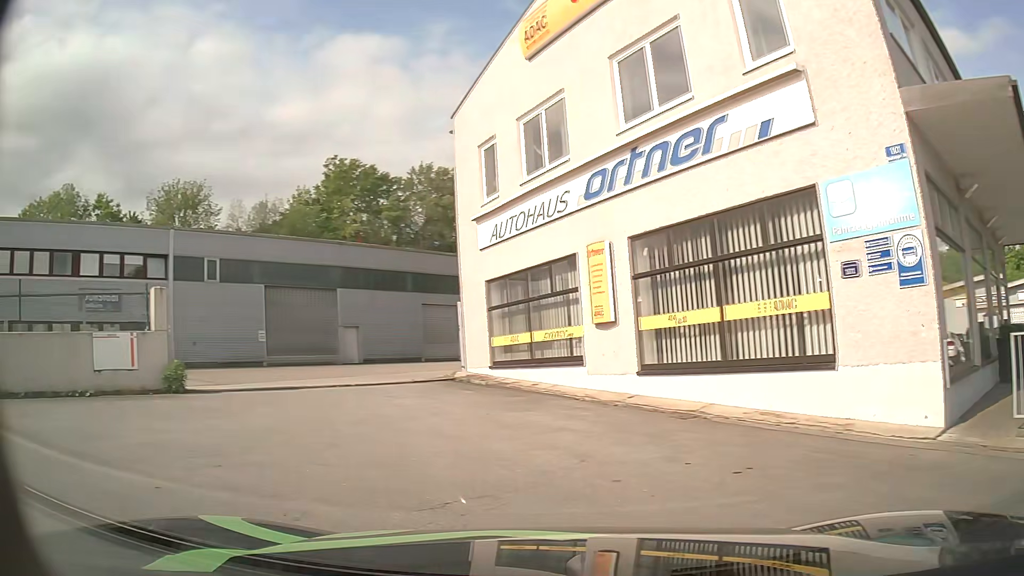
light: Day
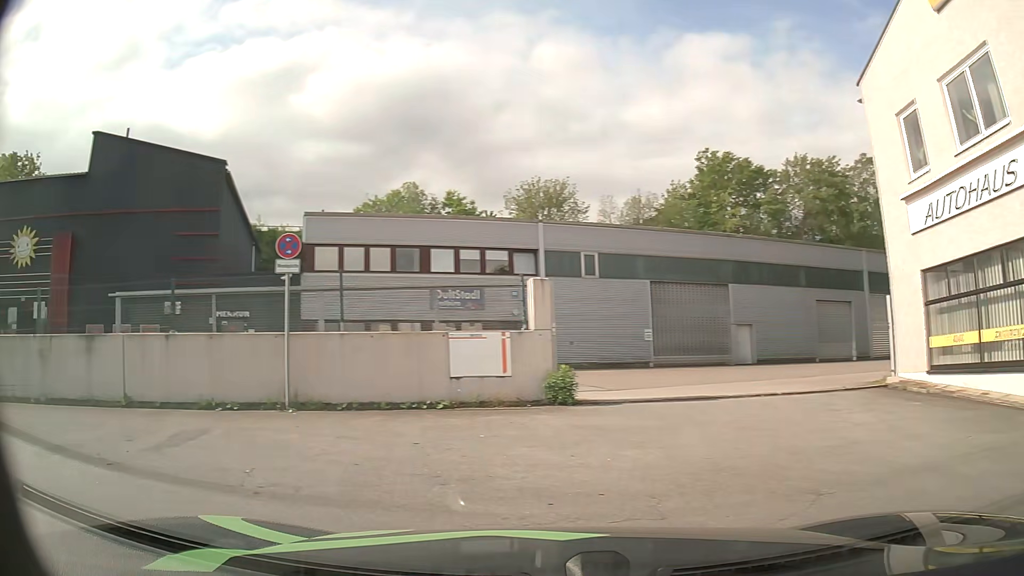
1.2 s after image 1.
(-0.6, +2.5) m; -34°
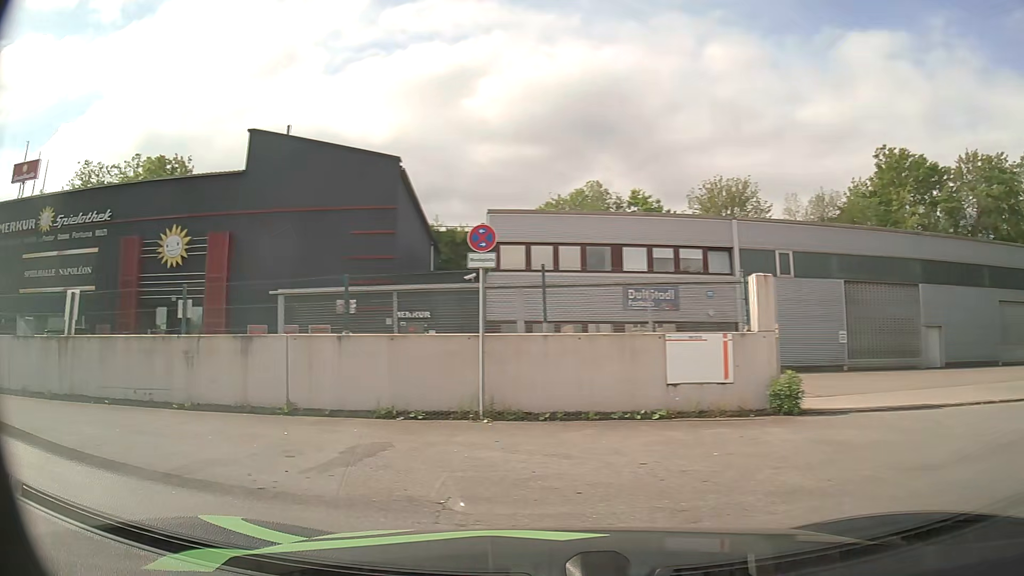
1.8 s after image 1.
(-0.1, +1.2) m; -14°
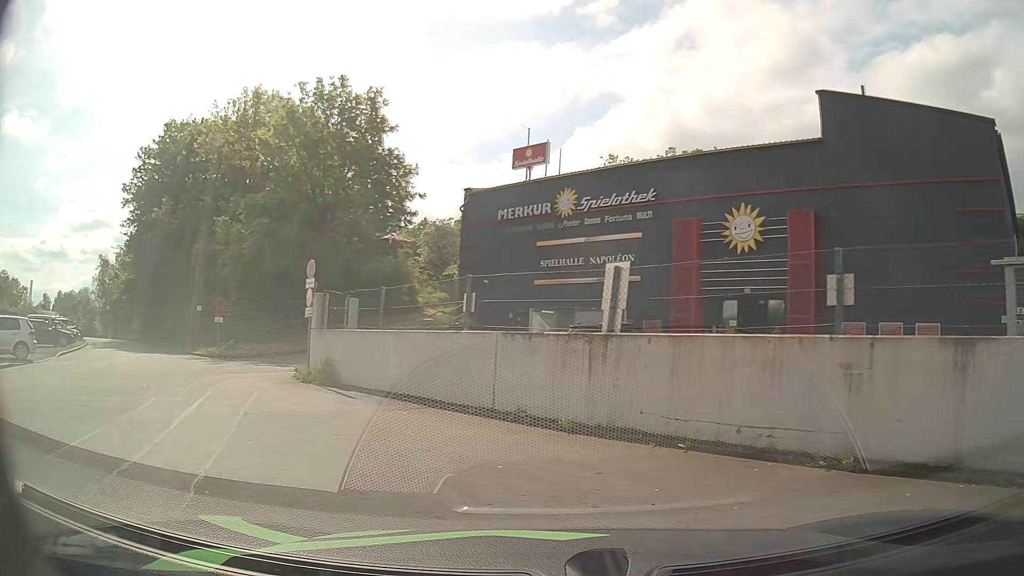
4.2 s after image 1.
(-2.2, +4.8) m; -45°
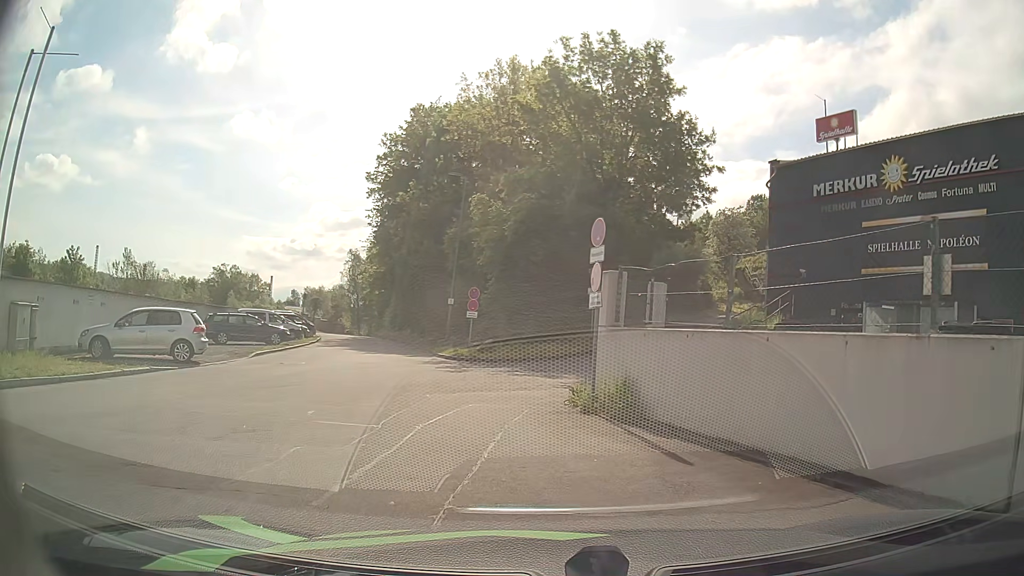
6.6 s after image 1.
(-1.4, +5.7) m; -26°
